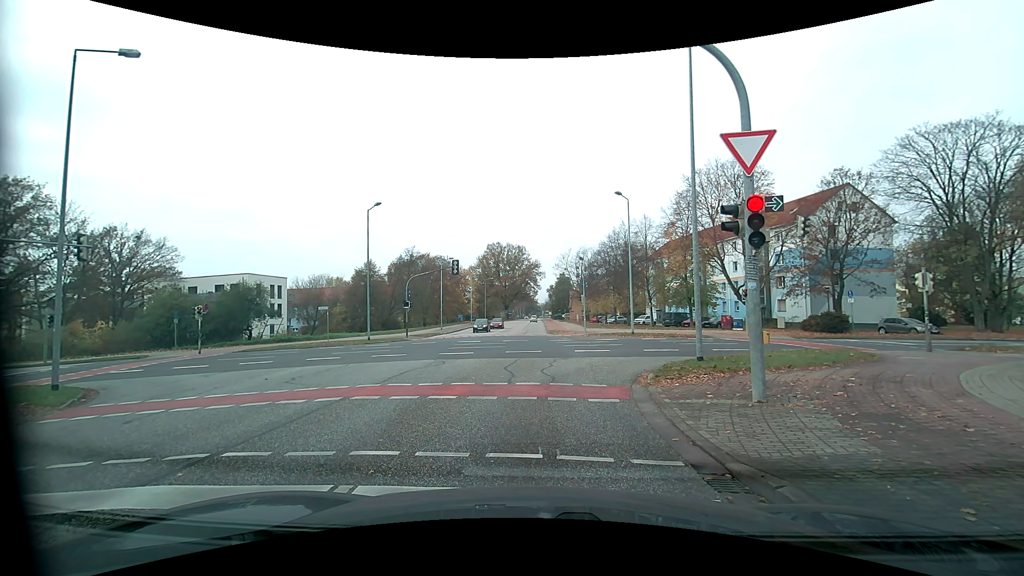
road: tertiary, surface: asphalt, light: Day
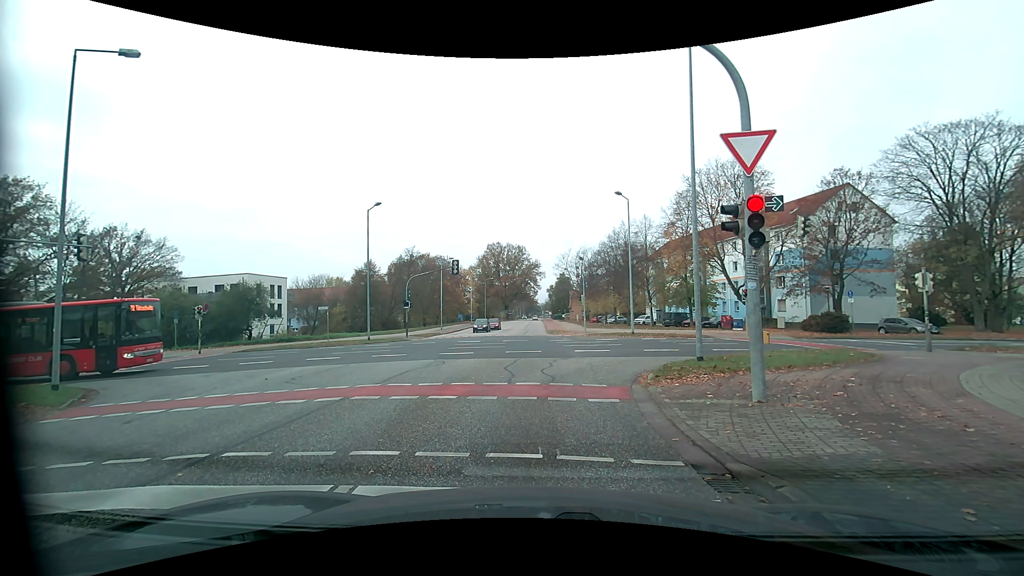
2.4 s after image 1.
(0.0, 0.0) m; 0°
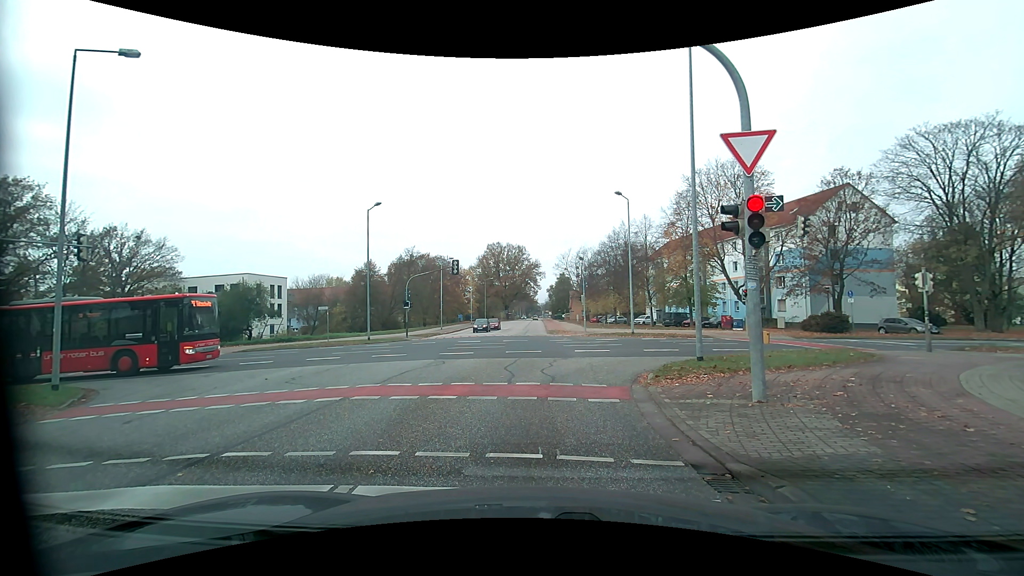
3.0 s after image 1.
(0.0, 0.0) m; 0°
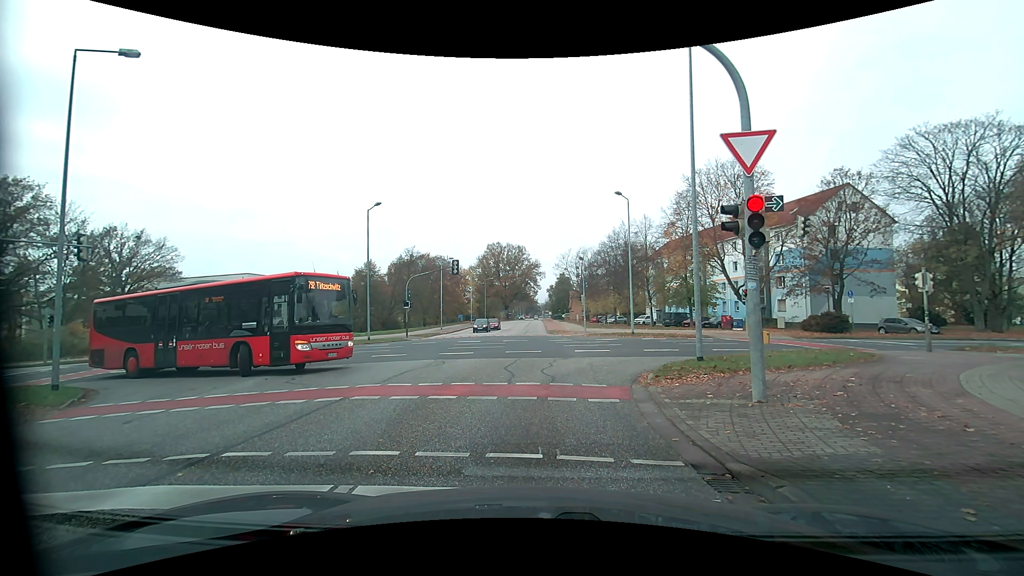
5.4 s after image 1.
(0.0, 0.0) m; 0°
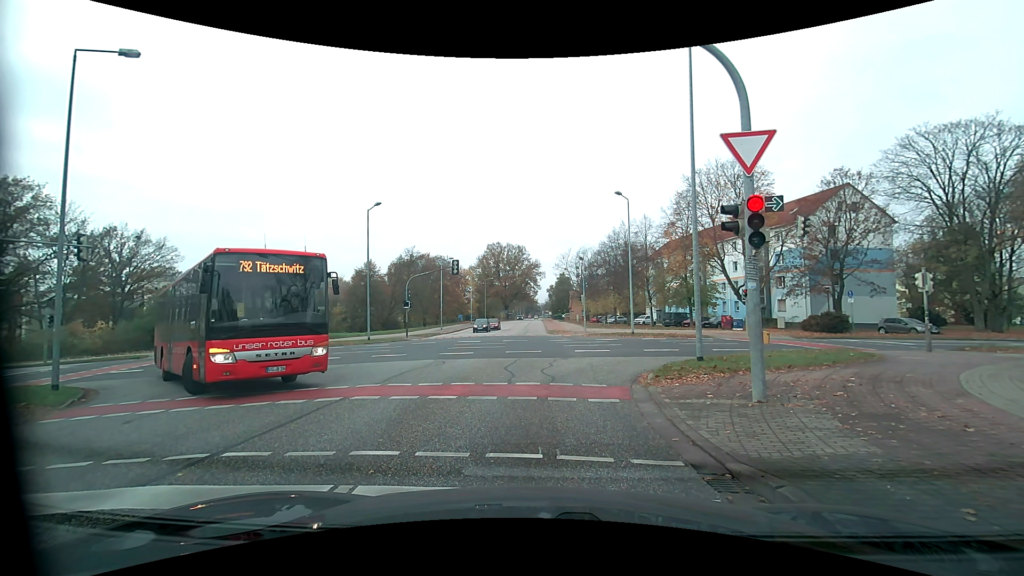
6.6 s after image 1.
(0.0, 0.0) m; 0°
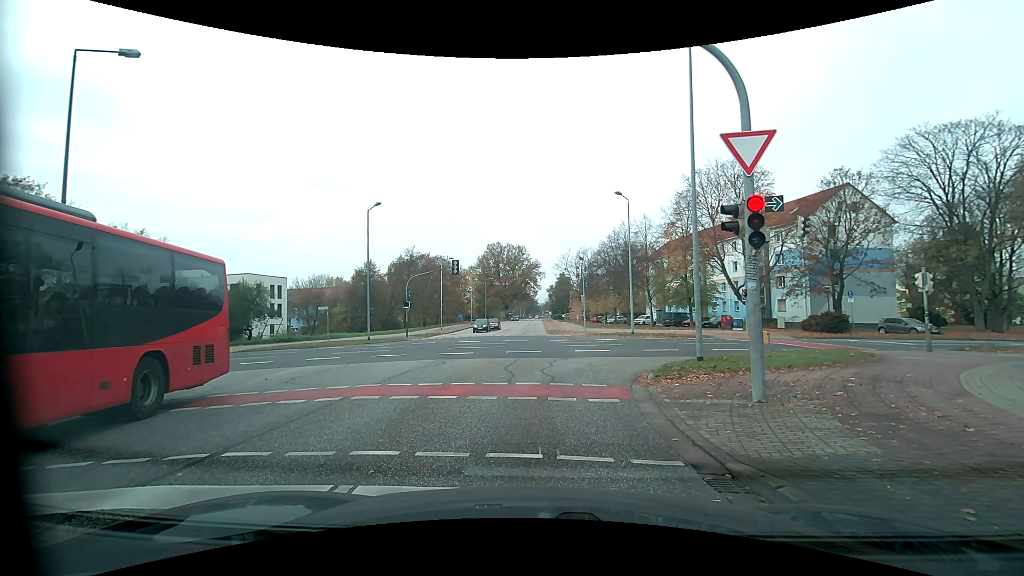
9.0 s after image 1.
(0.0, 0.0) m; 0°
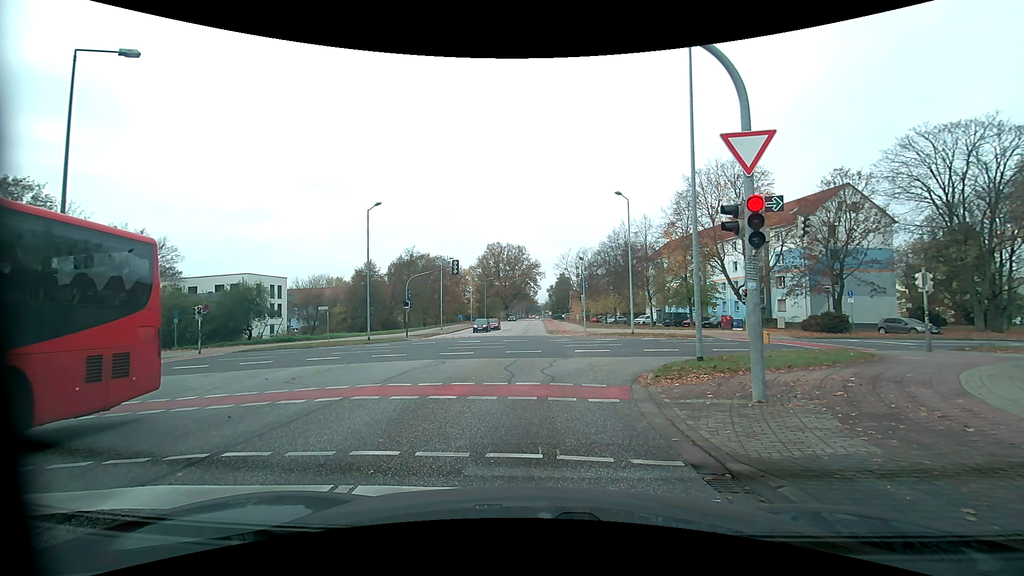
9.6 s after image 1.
(0.0, 0.0) m; 0°
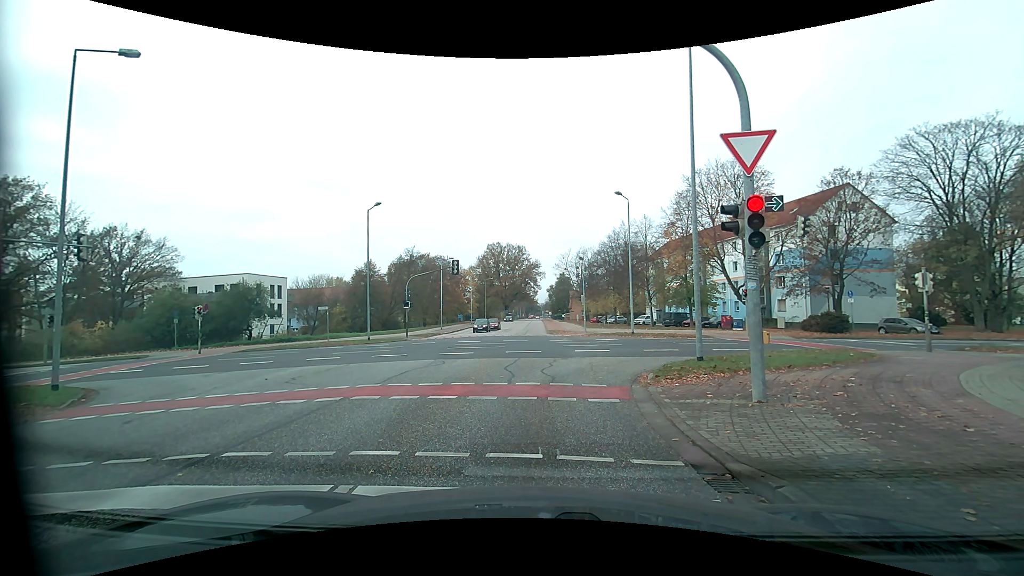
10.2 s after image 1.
(0.0, 0.0) m; 0°
(0, +10) (0, +20) (0, +30) (0, +40) (0, +50) (0, +60) (0, +70) (0, +80) (+1, +90) (+1, +100) m
